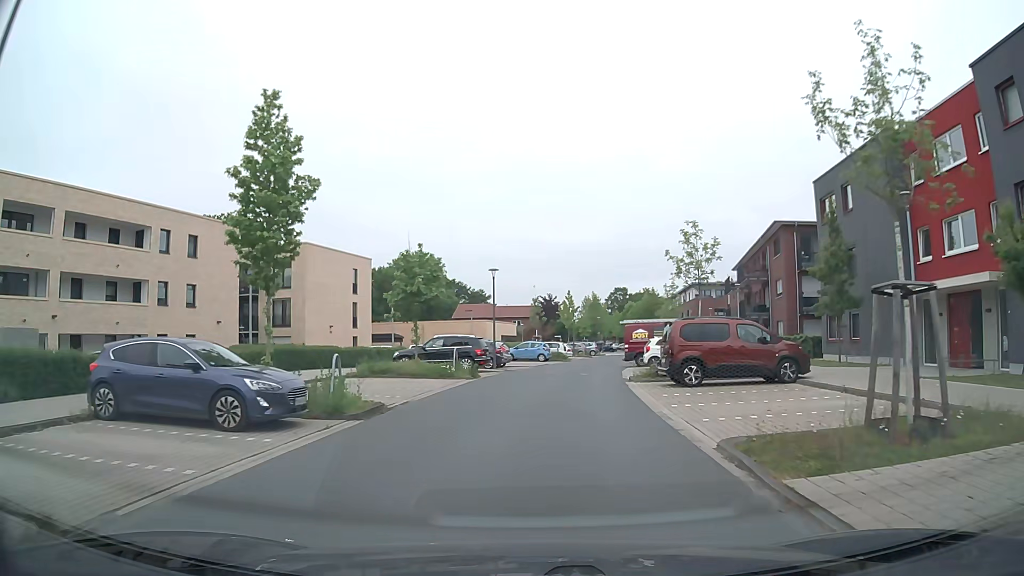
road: residential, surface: asphalt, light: Day
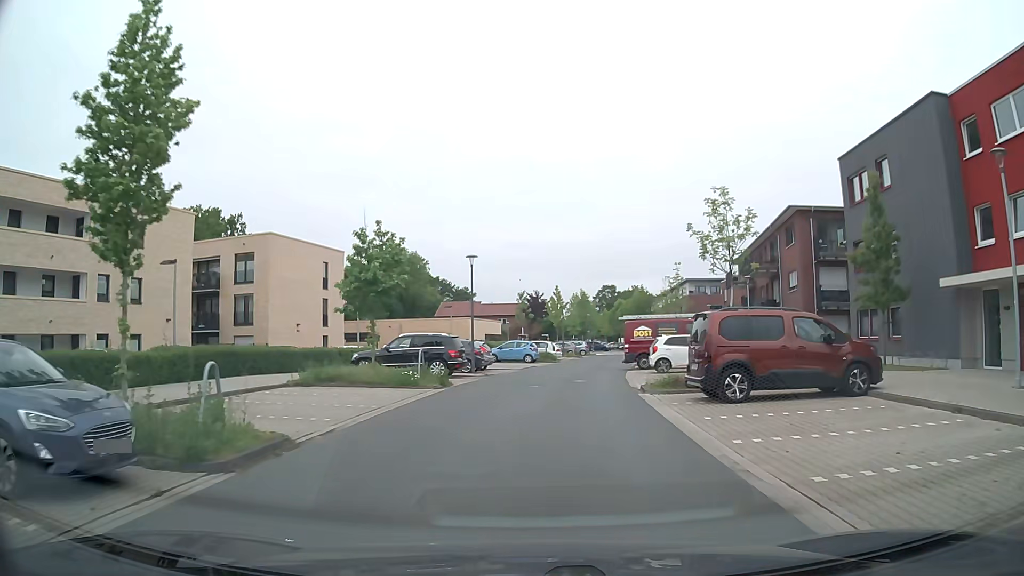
(+0.1, +5.1) m; +1°
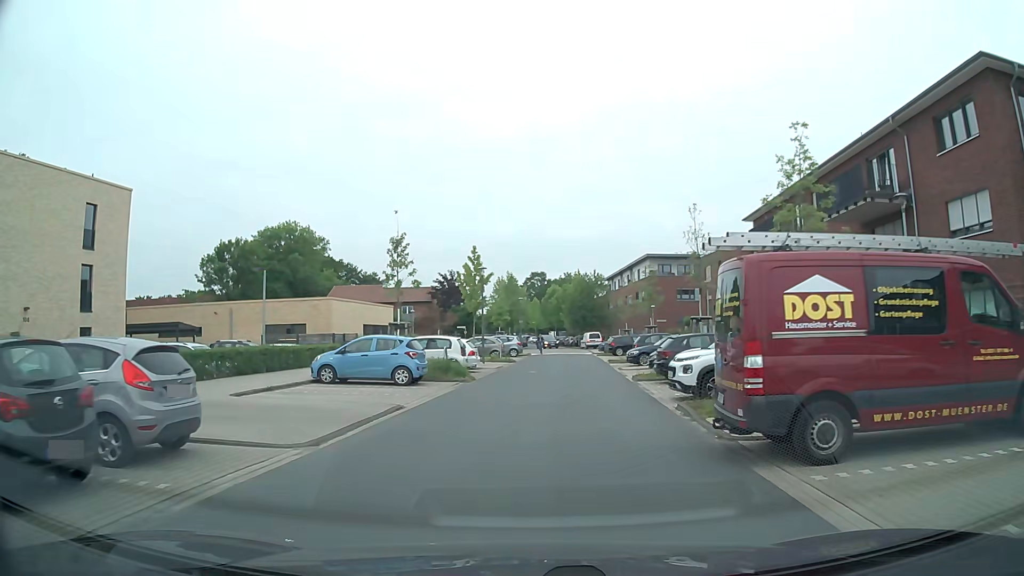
(+1.4, +25.2) m; +6°
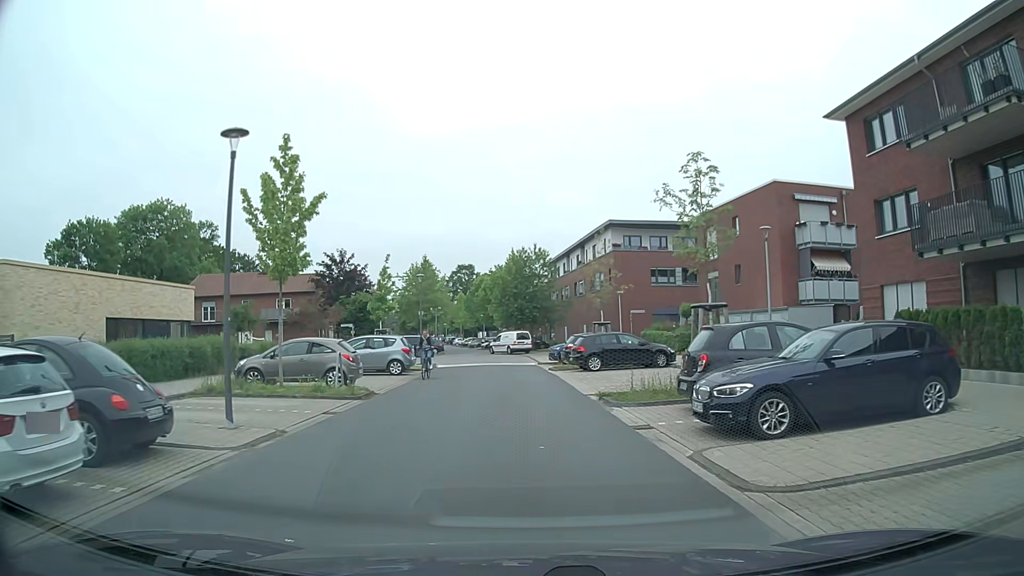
(+1.4, +23.6) m; +6°
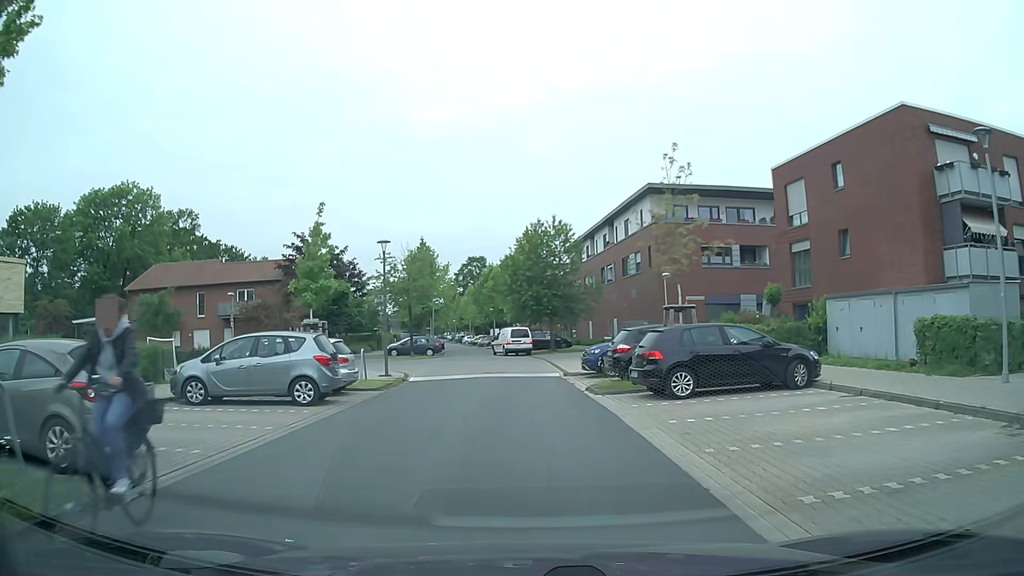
(-0.1, +12.9) m; -1°
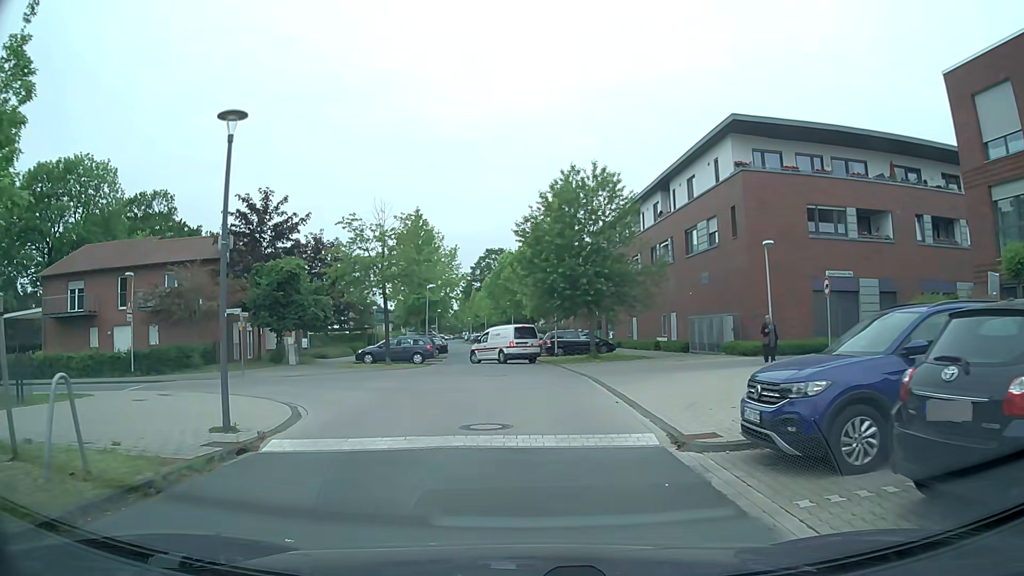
(-0.3, +15.0) m; -2°
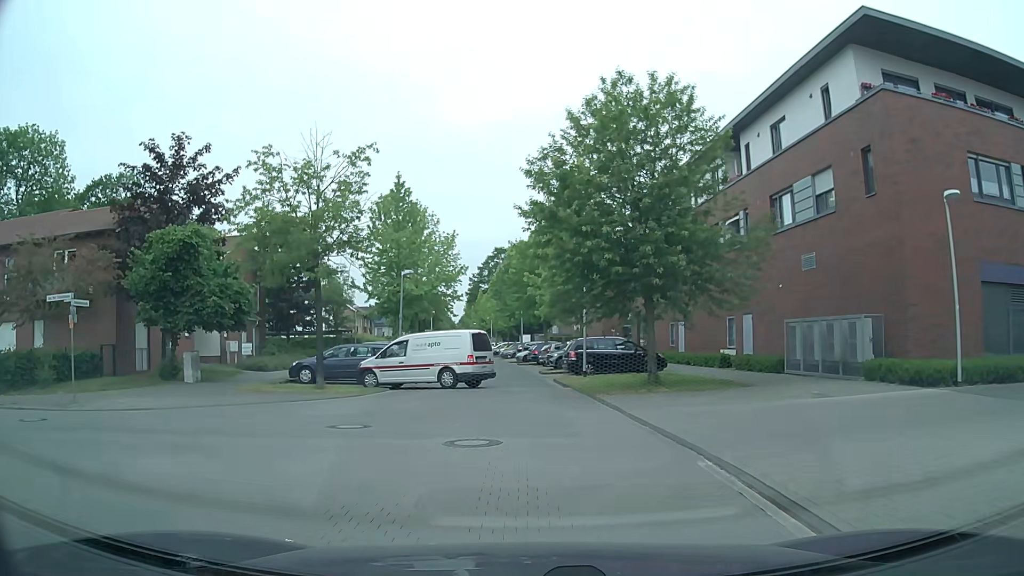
(-0.2, +12.5) m; -2°
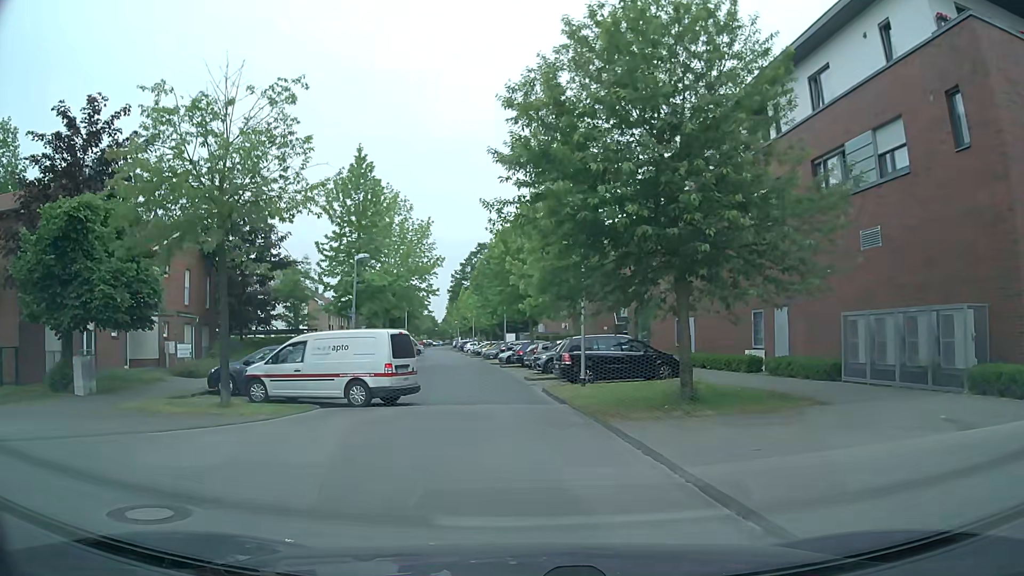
(+0.1, +5.9) m; +2°
(0, +10) (-1, +20) (-2, +30) (-4, +40) (-5, +50) (-6, +60) (-8, +70) (-9, +79) (-11, +89) (-13, +99) m
